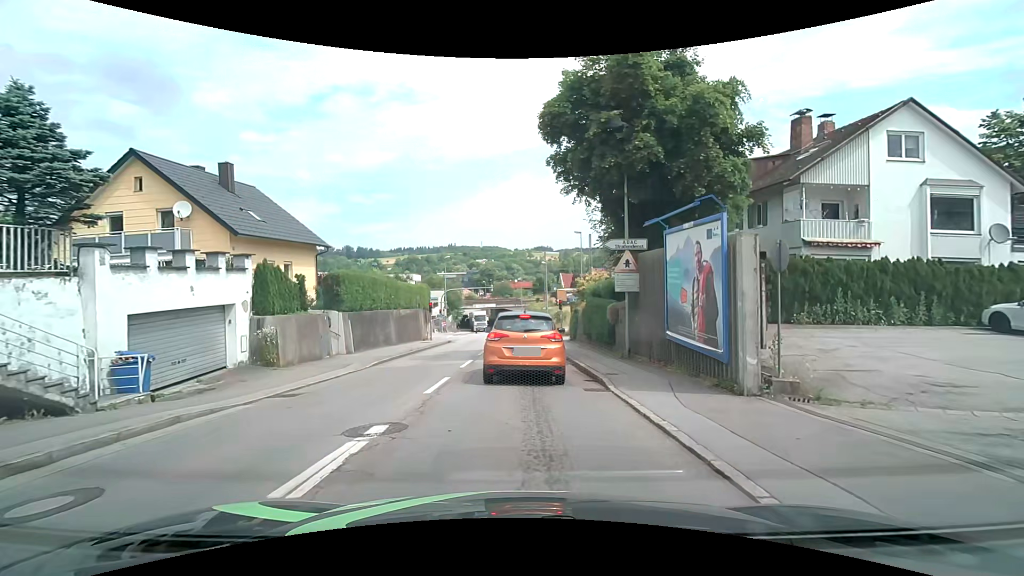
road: tertiary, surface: asphalt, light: Day
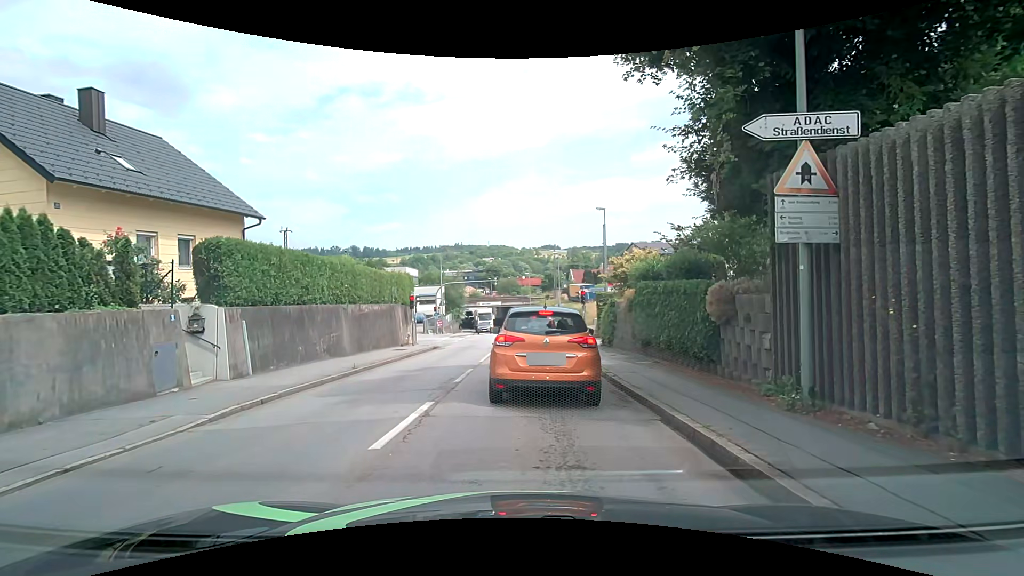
(-0.1, +9.5) m; -2°
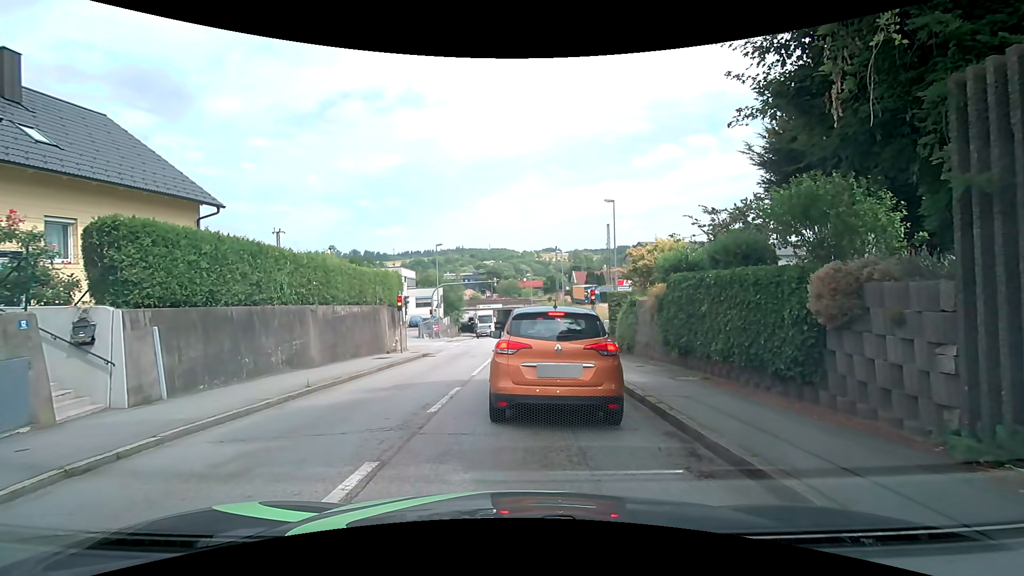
(0.0, +3.3) m; -1°
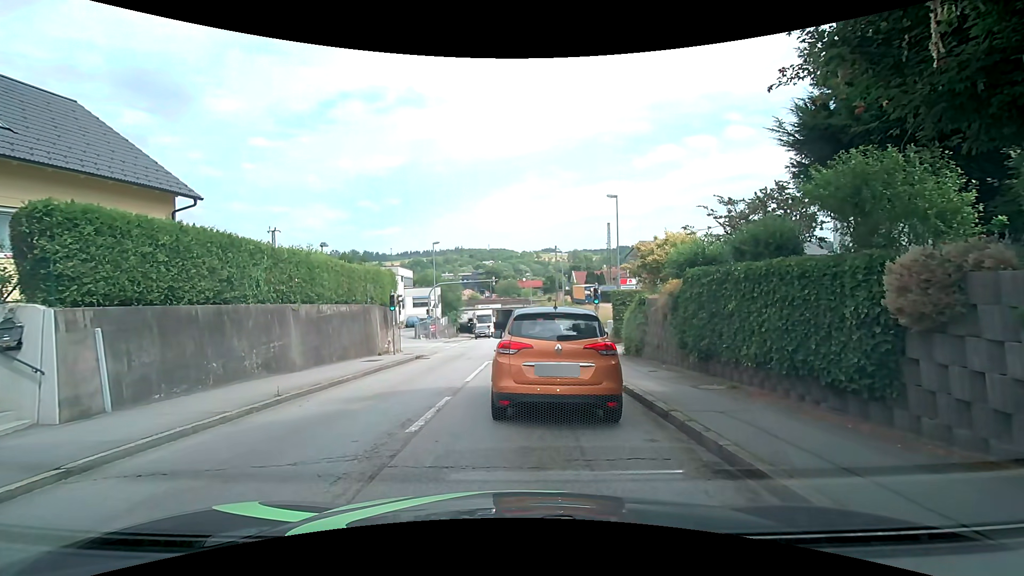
(0.0, +1.4) m; 0°
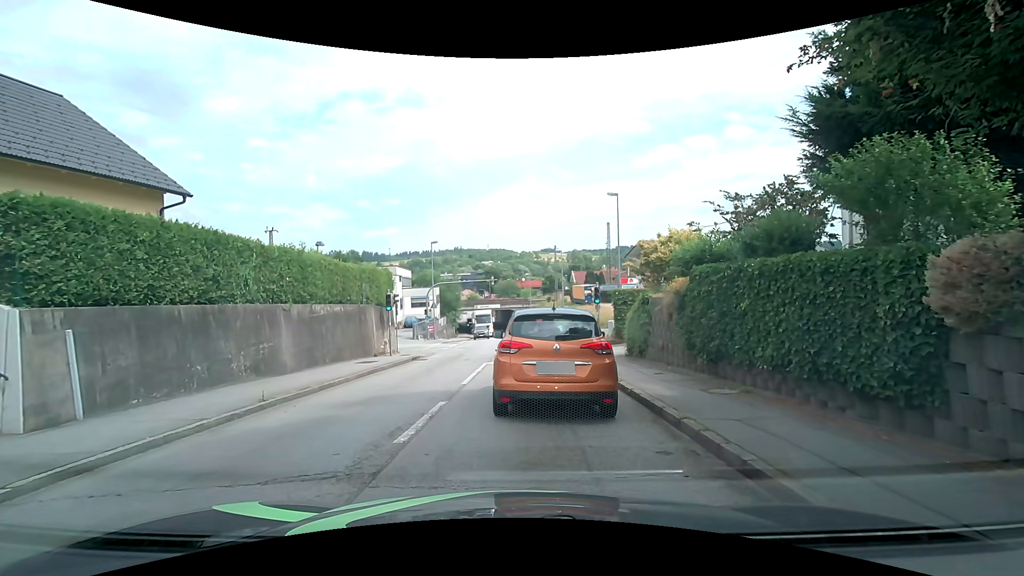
(0.0, +0.6) m; 0°
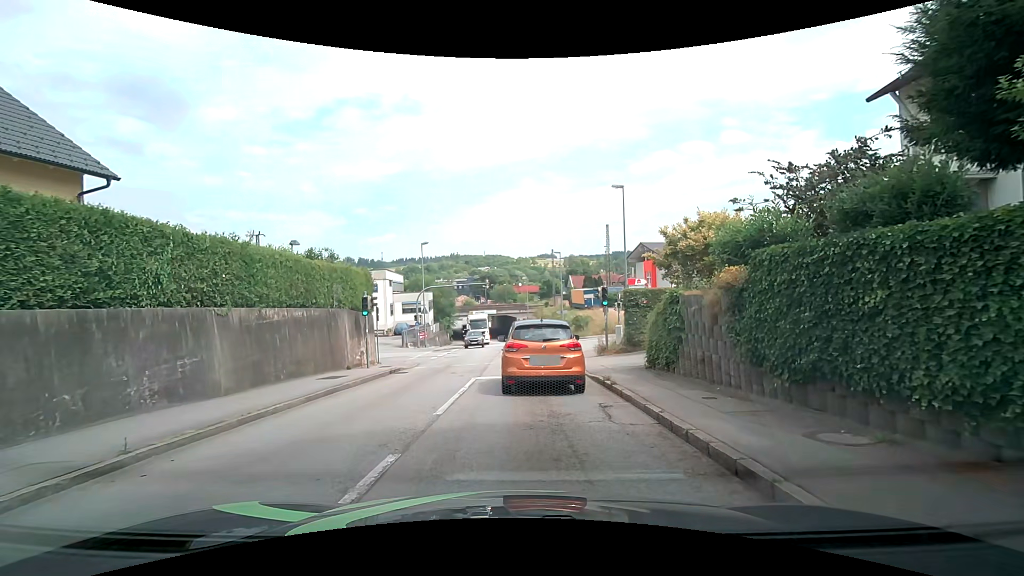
(+0.1, +3.6) m; +1°
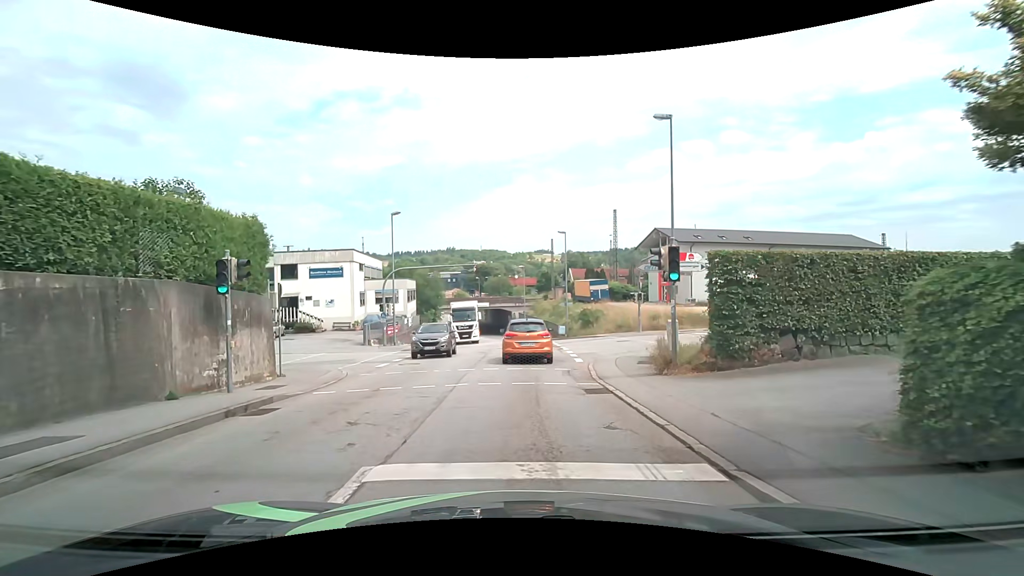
(+0.1, +10.5) m; +1°
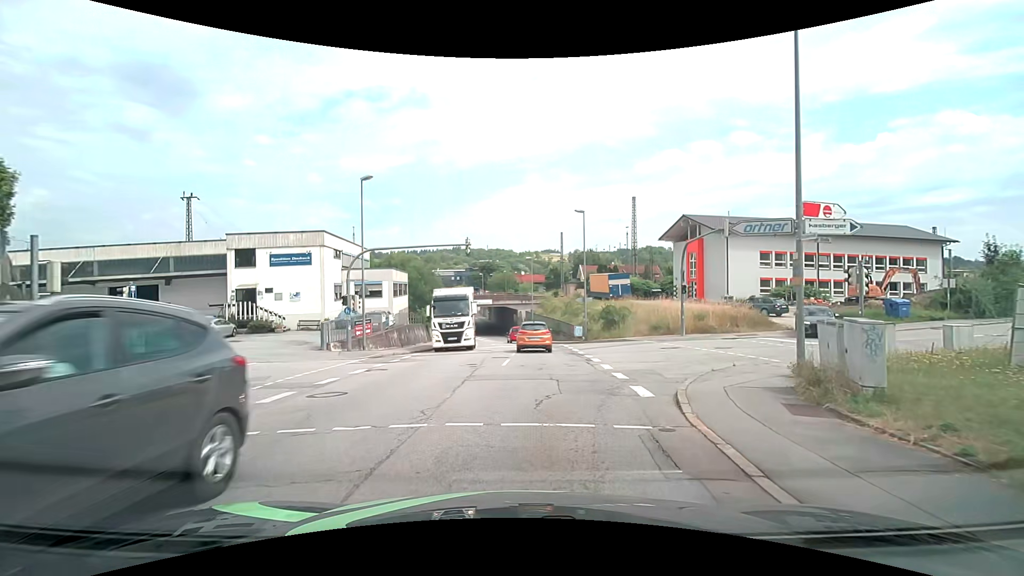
(-0.1, +9.0) m; -1°
(0, +10) (-1, +20) (-11, +22) (-21, +20) (-31, +19) (-41, +18) (-50, +16) (-60, +15) (-70, +14) (-80, +13) m
